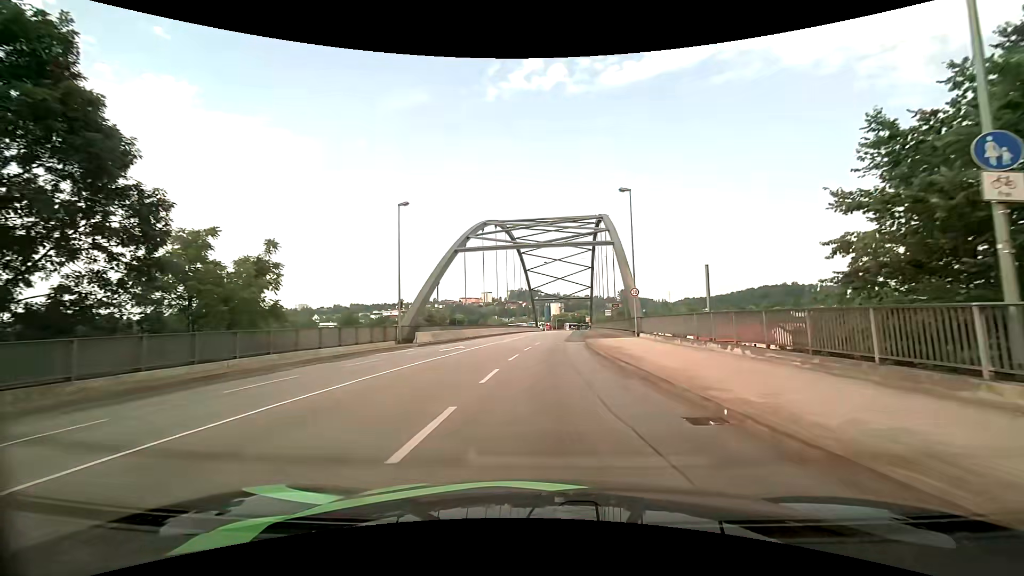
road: primary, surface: asphalt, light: Day
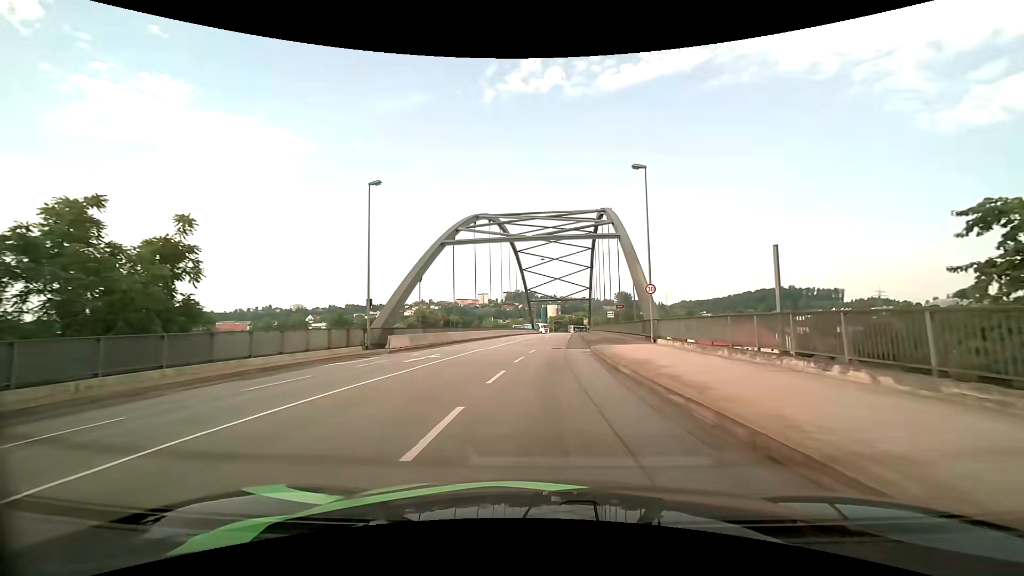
(0.0, +5.9) m; 0°
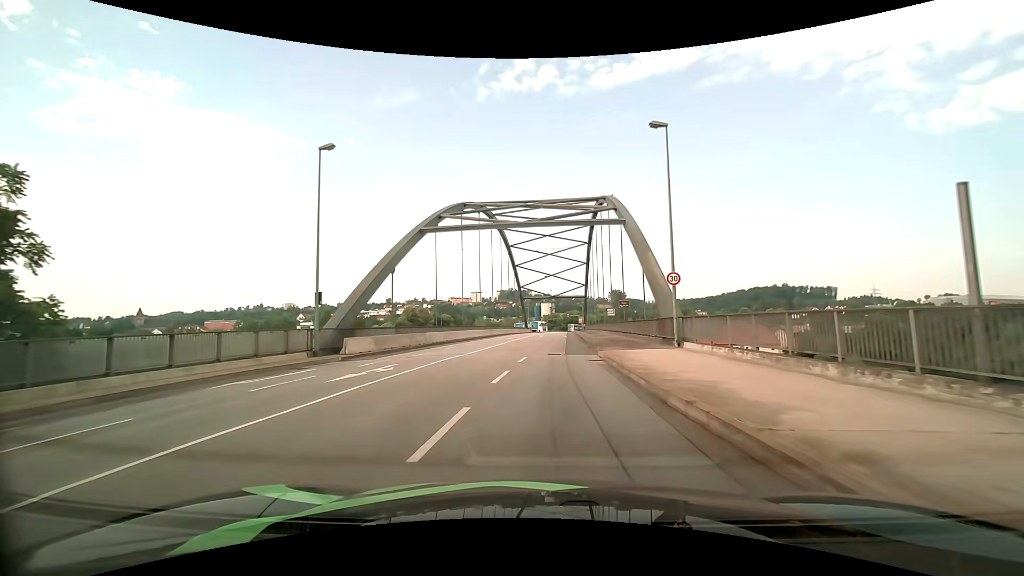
(+0.1, +6.1) m; +1°
(0, +10) (+1, +20) (+1, +30) (+2, +40) (+2, +50) (+3, +60) (+4, +70) (+4, +80) (+5, +90) (+5, +100) m
